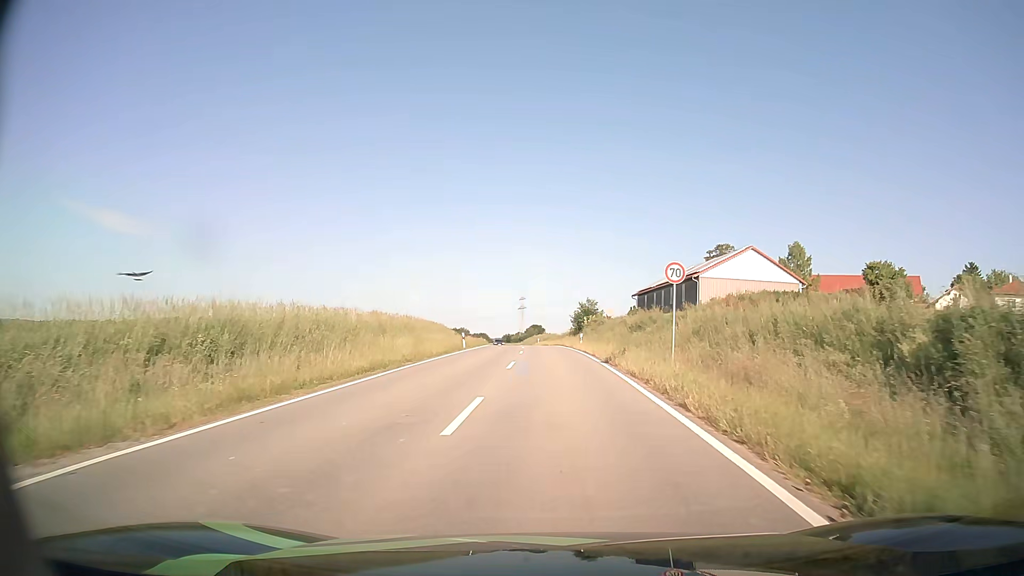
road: tertiary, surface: asphalt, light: Day
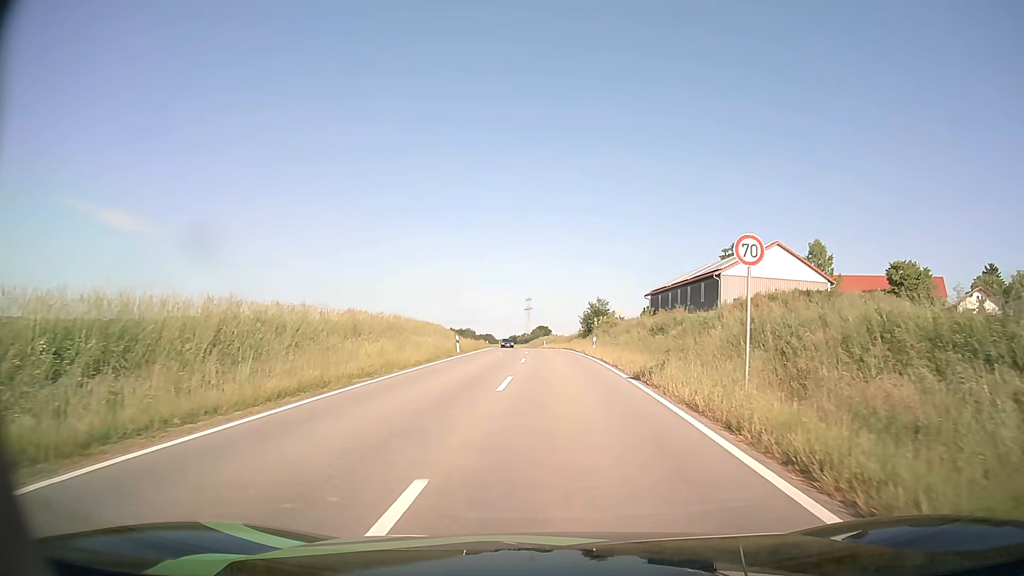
(-0.1, +6.2) m; 0°
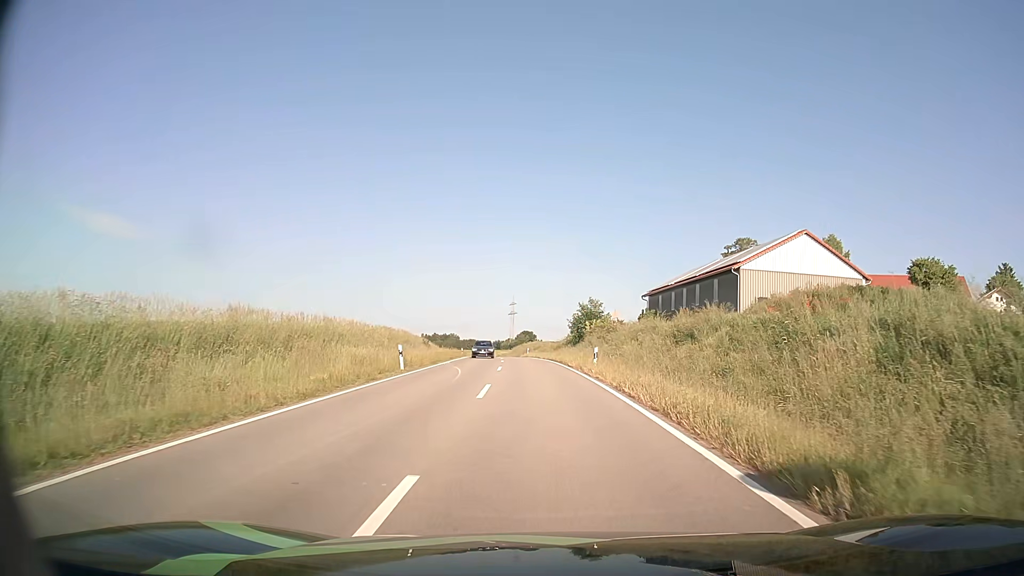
(+0.1, +11.7) m; +1°
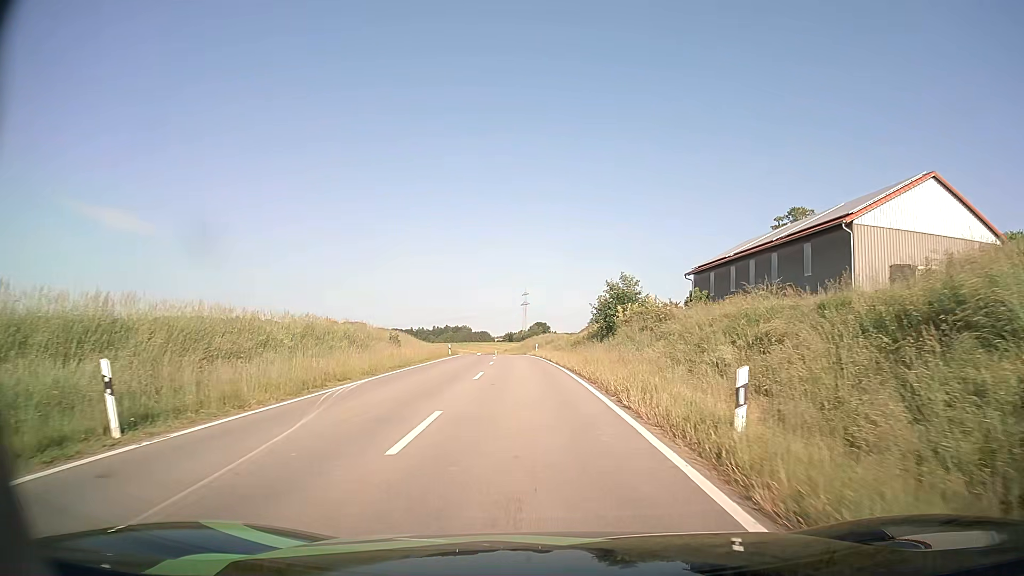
(0.0, +20.0) m; -1°
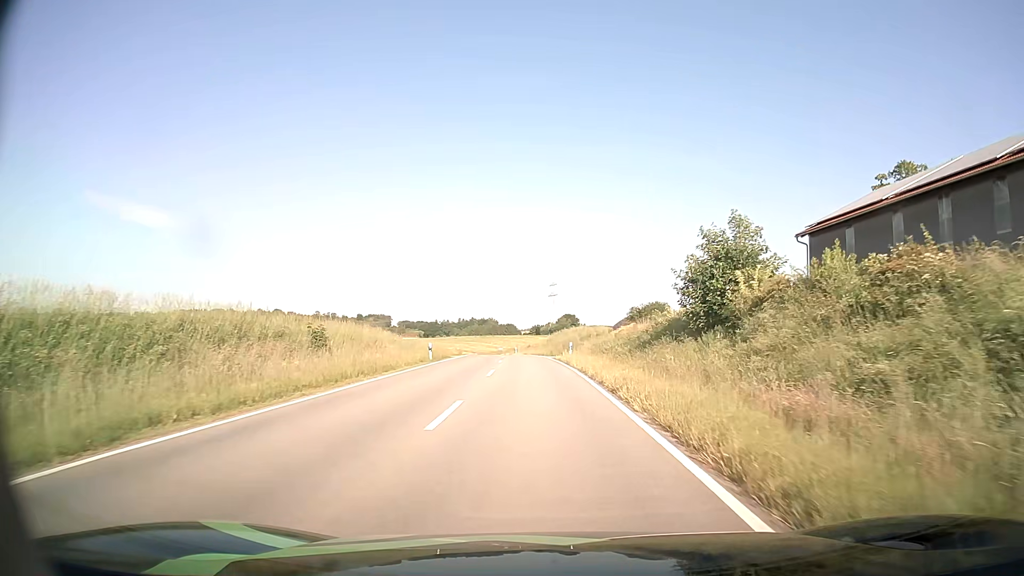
(-0.7, +23.3) m; -2°
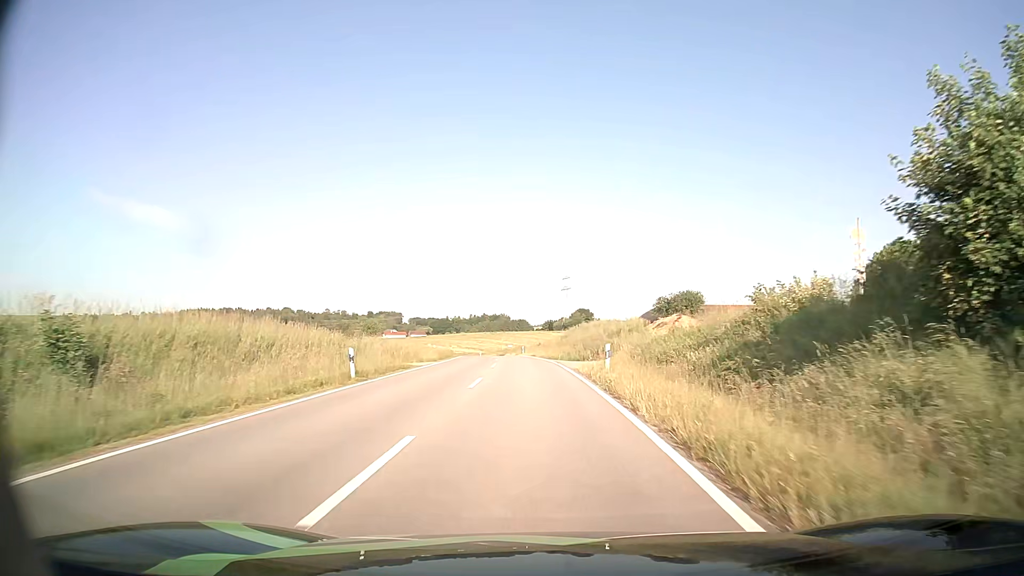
(-0.1, +17.4) m; -1°
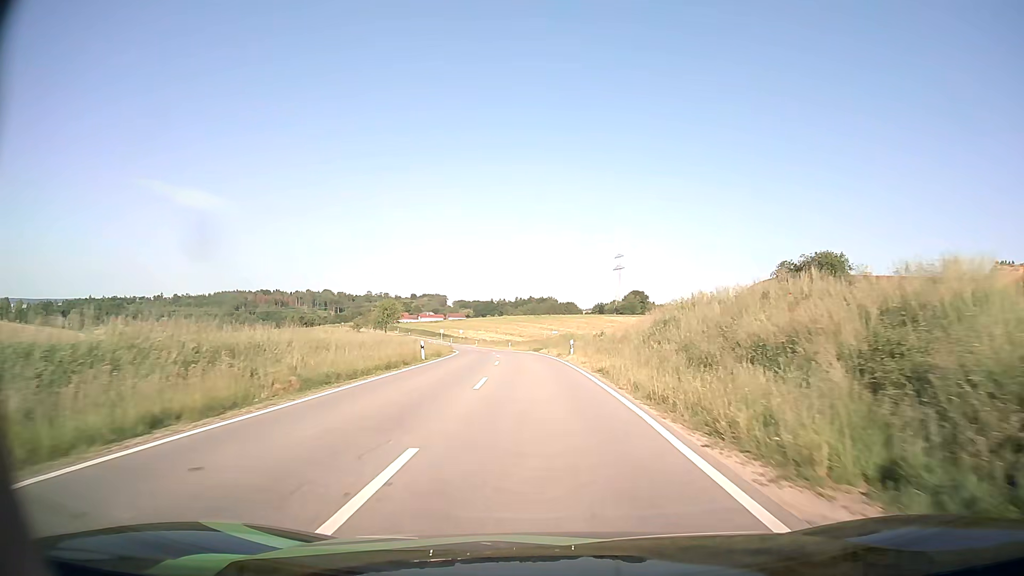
(-1.5, +38.5) m; -4°
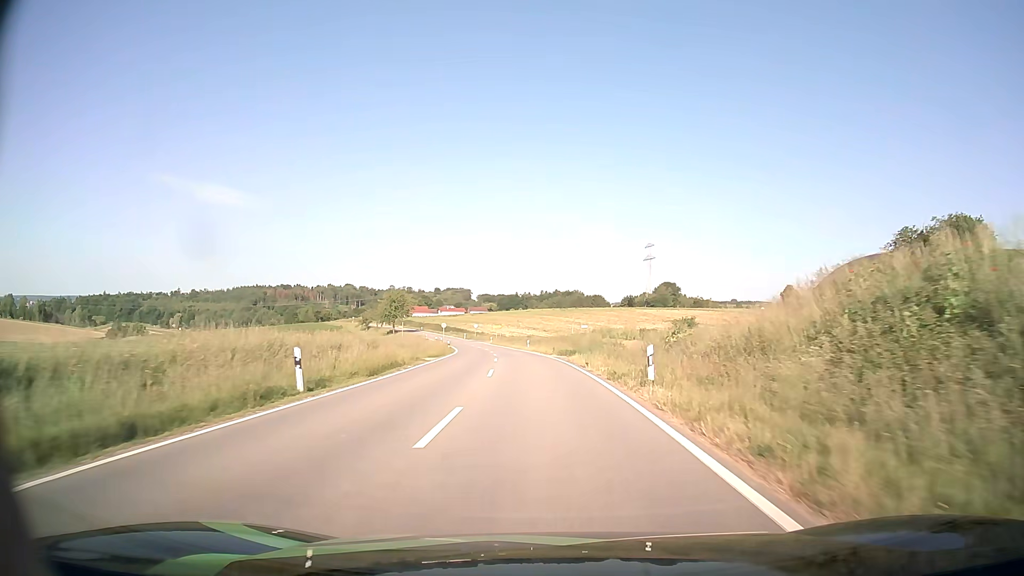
(-0.4, +20.8) m; -2°
(0, +10) (0, +20) (-1, +30) (-2, +40) (-3, +50) (-4, +60) (-5, +70) (-6, +80) (-8, +90) (-10, +99) m
